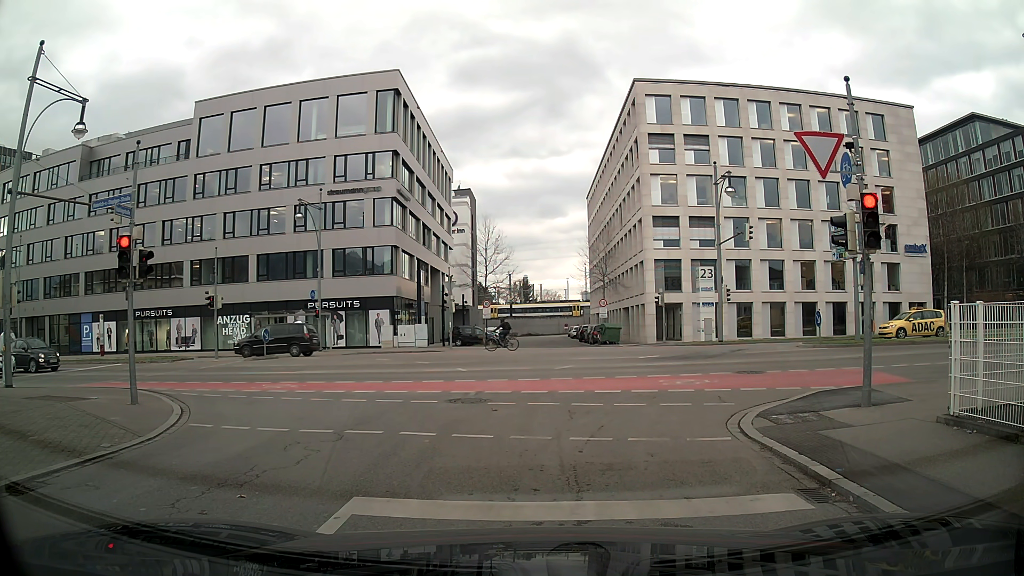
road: residential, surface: asphalt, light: Day
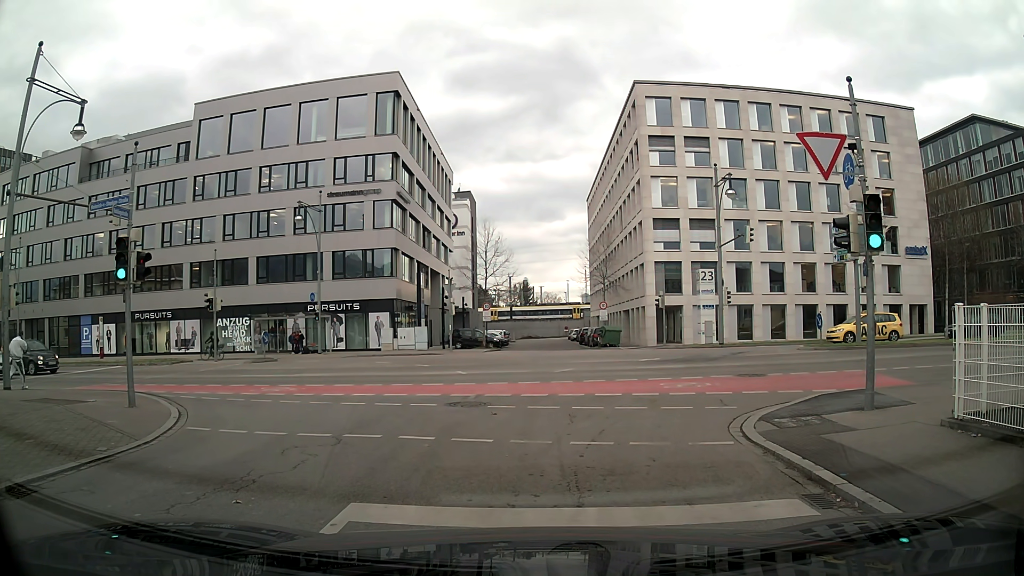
(0.0, +0.1) m; 0°
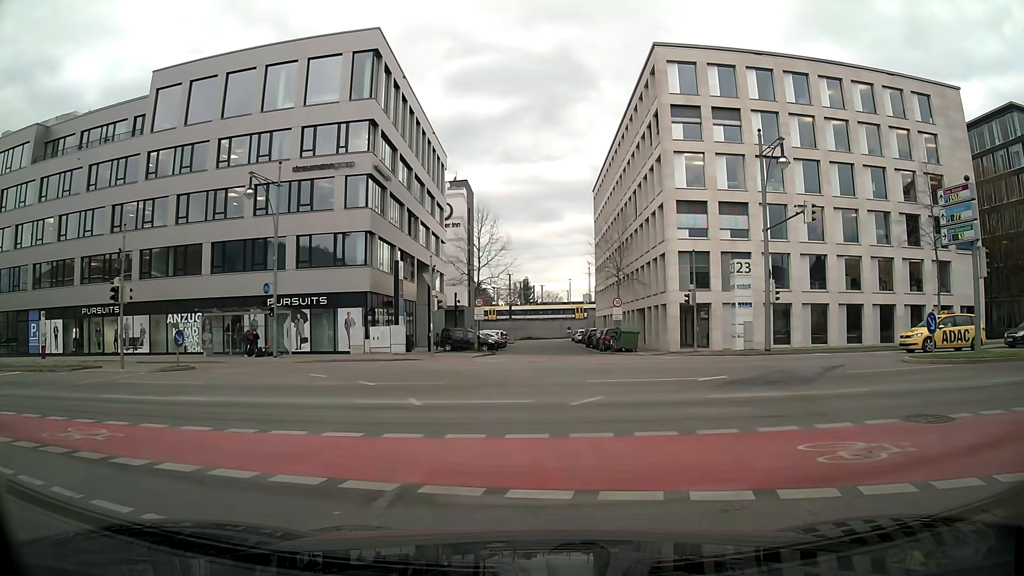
(0.0, +8.2) m; -1°
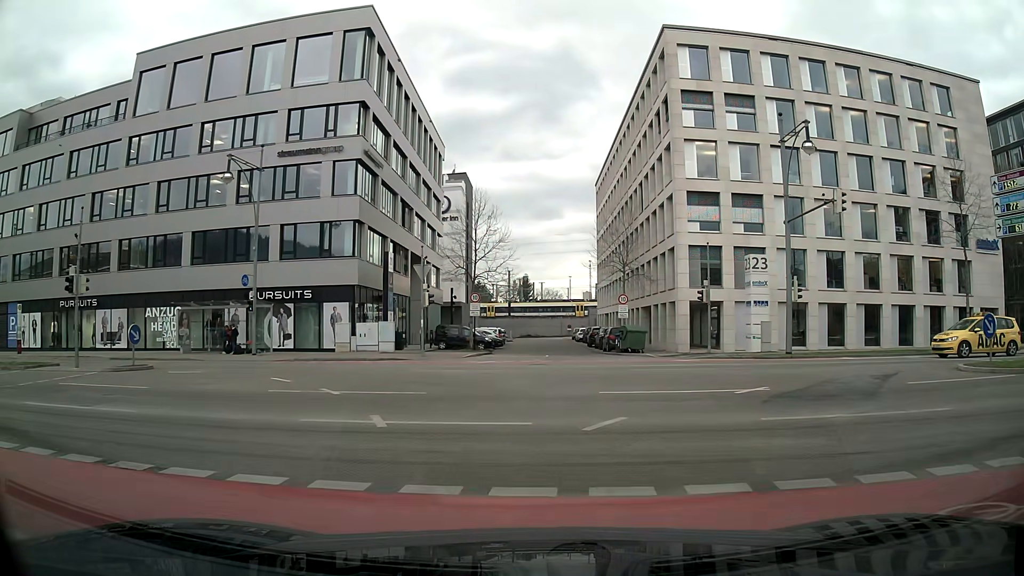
(0.0, +2.7) m; +1°
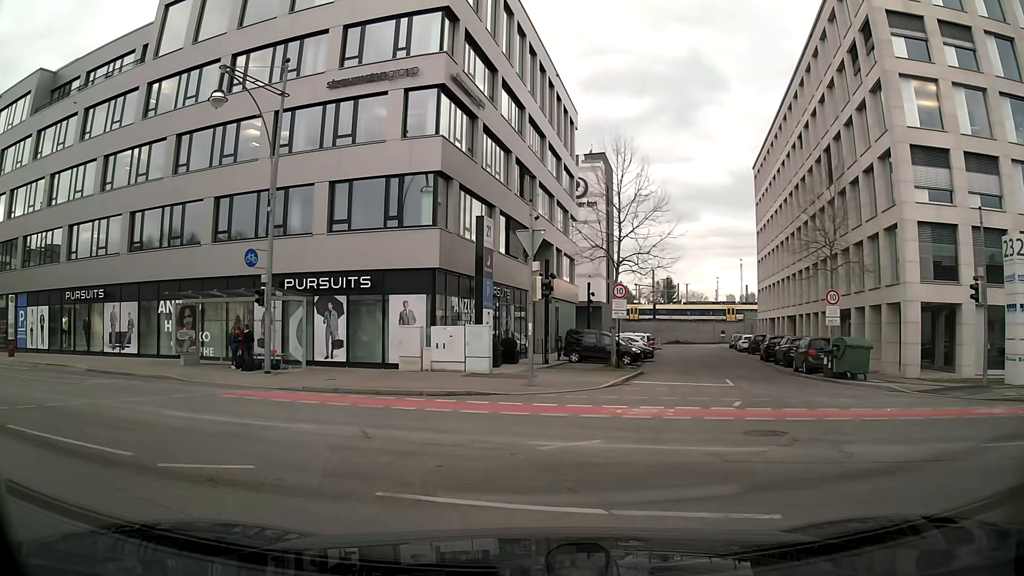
(-0.7, +12.5) m; -11°
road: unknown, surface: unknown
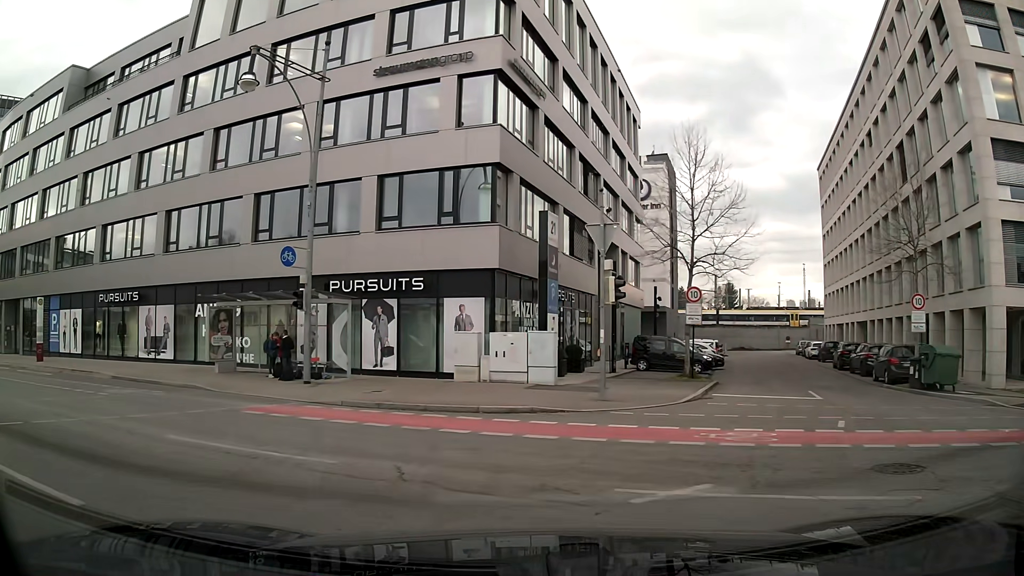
(-0.1, +2.1) m; -6°
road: residential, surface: asphalt
